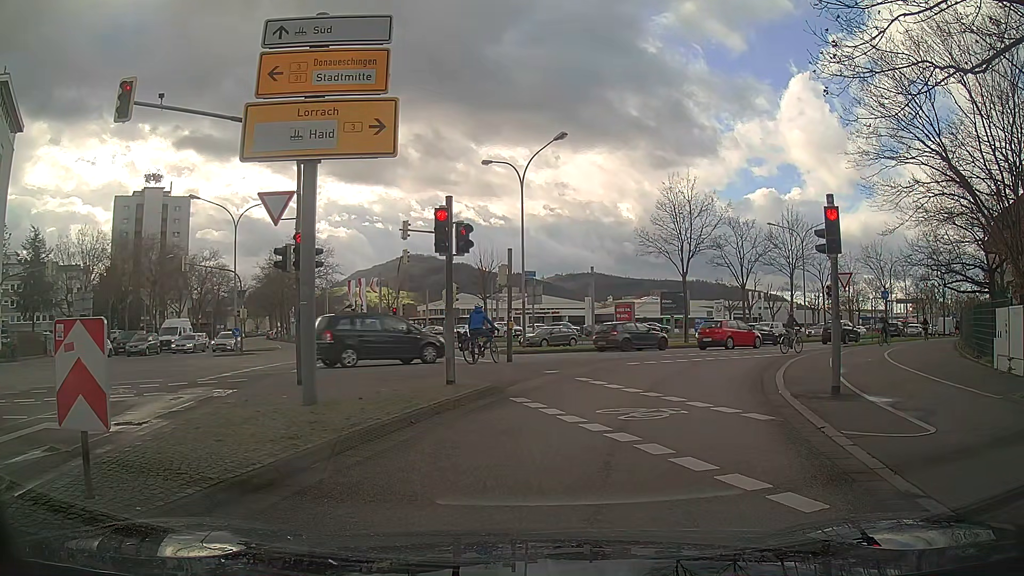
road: secondary_link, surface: asphalt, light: Day
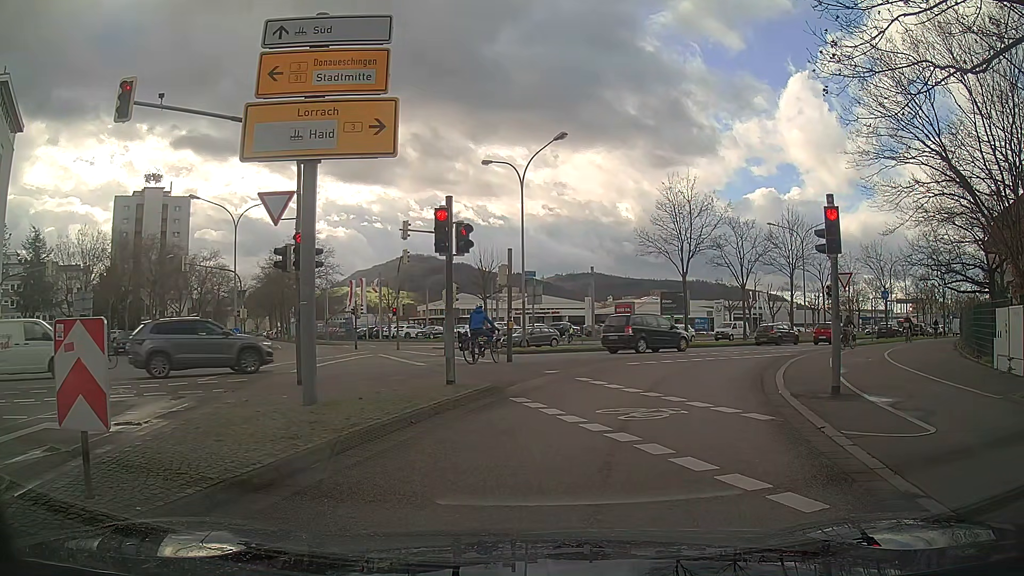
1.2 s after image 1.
(0.0, 0.0) m; 0°
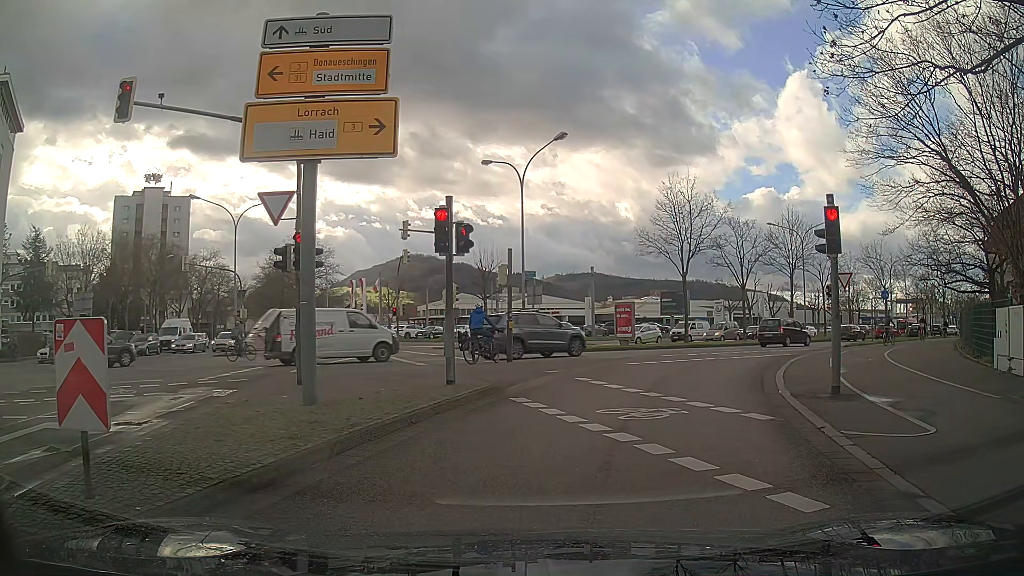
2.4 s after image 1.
(0.0, 0.0) m; 0°
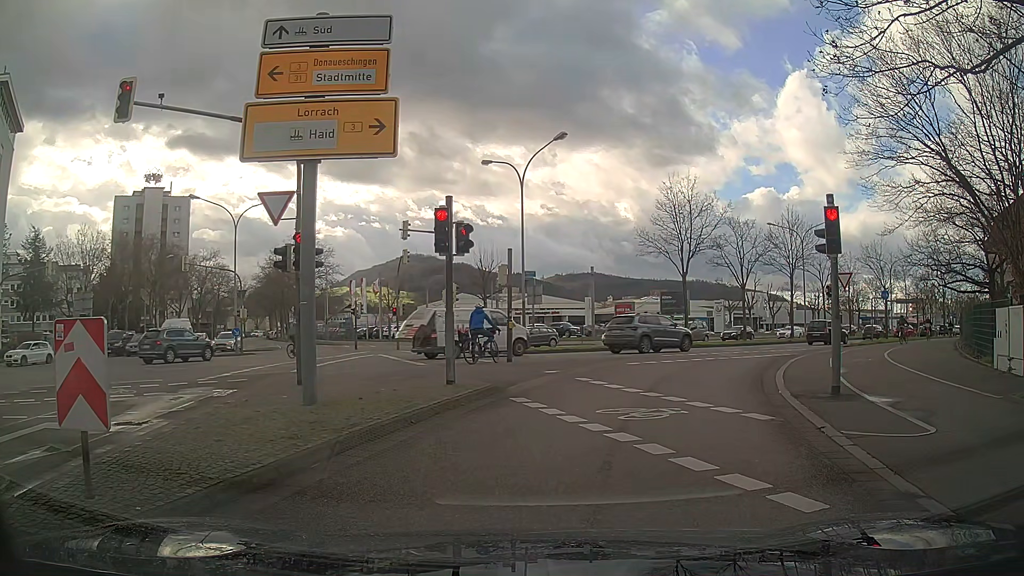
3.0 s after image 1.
(0.0, 0.0) m; 0°
